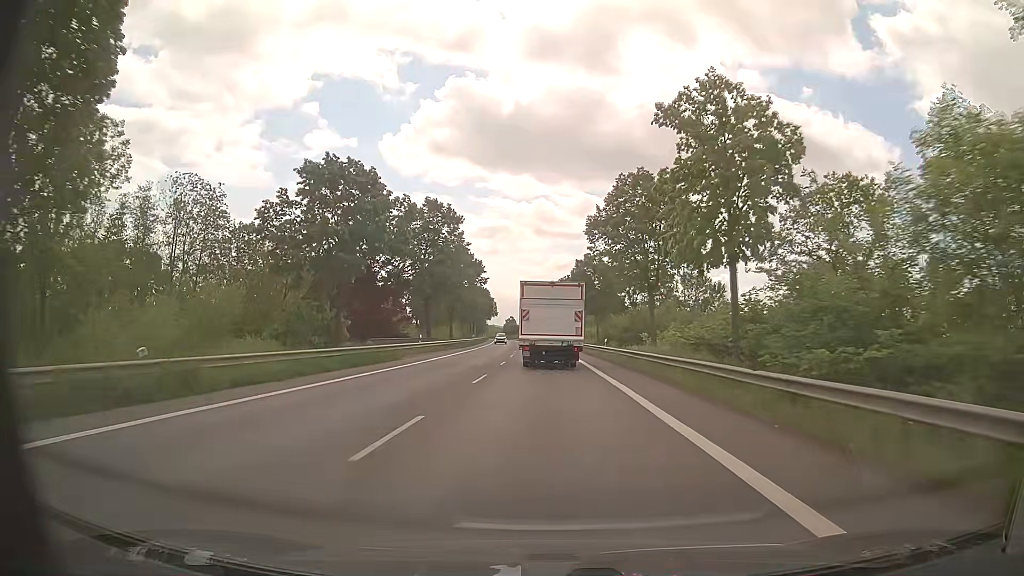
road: primary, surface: asphalt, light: Day
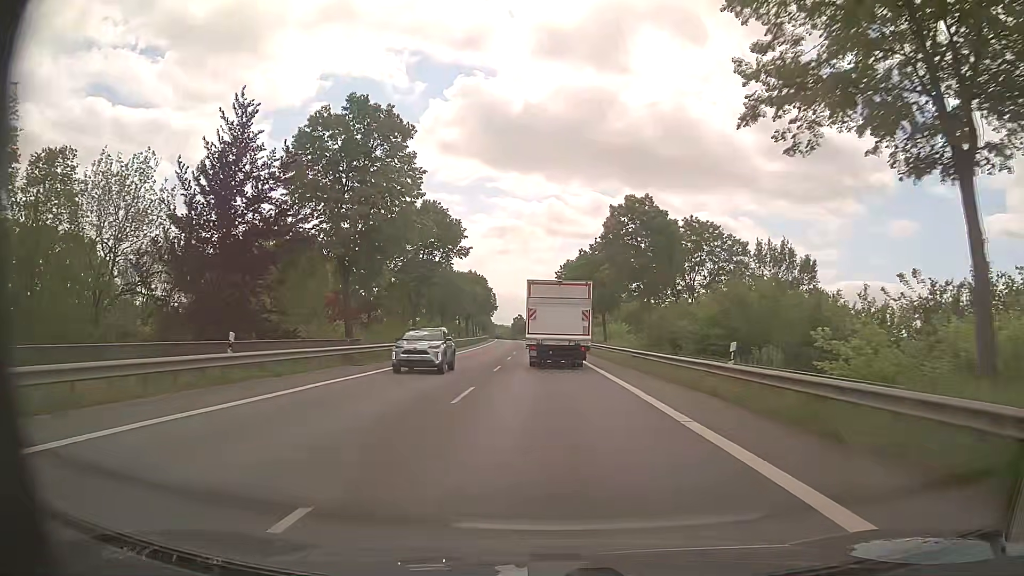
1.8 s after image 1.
(-0.2, +30.1) m; -1°
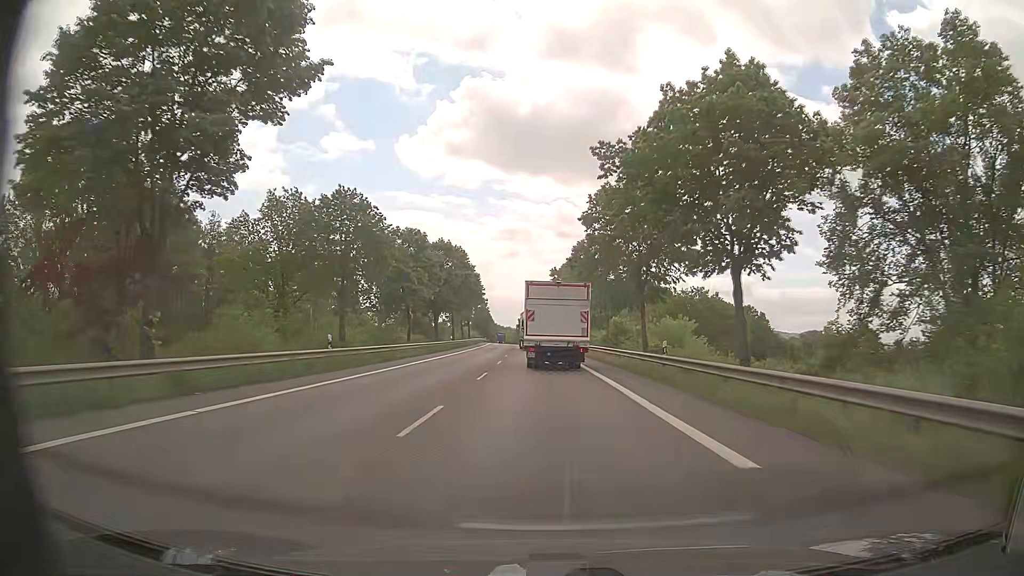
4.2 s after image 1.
(-0.3, +40.4) m; -1°
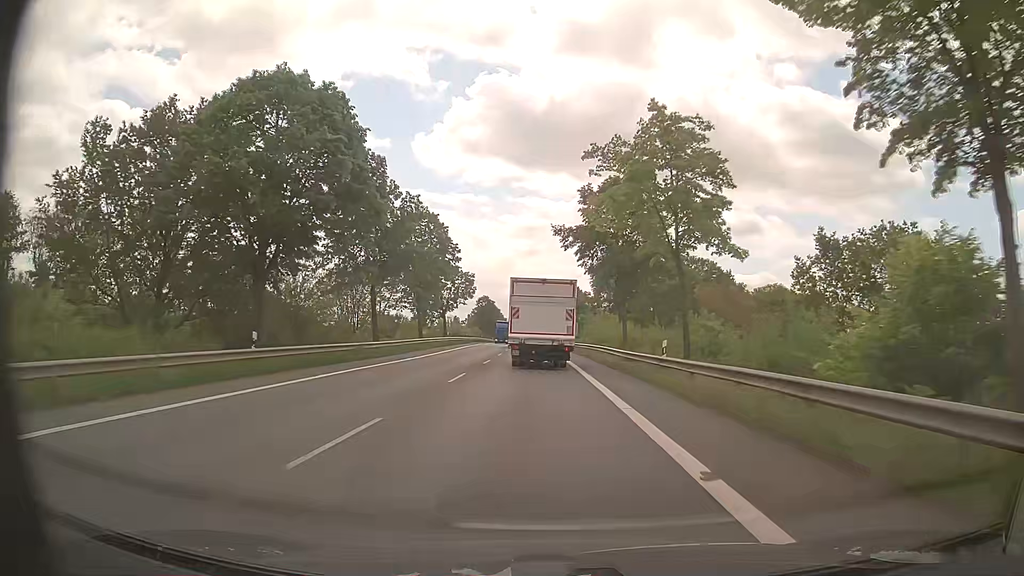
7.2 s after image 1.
(-0.3, +50.7) m; -2°
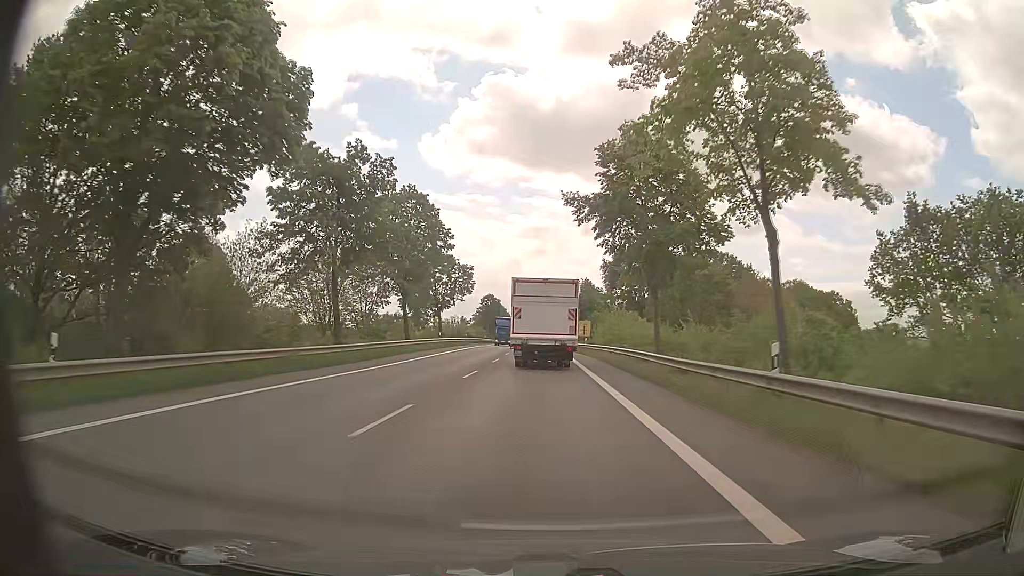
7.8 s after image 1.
(0.0, +10.1) m; 0°
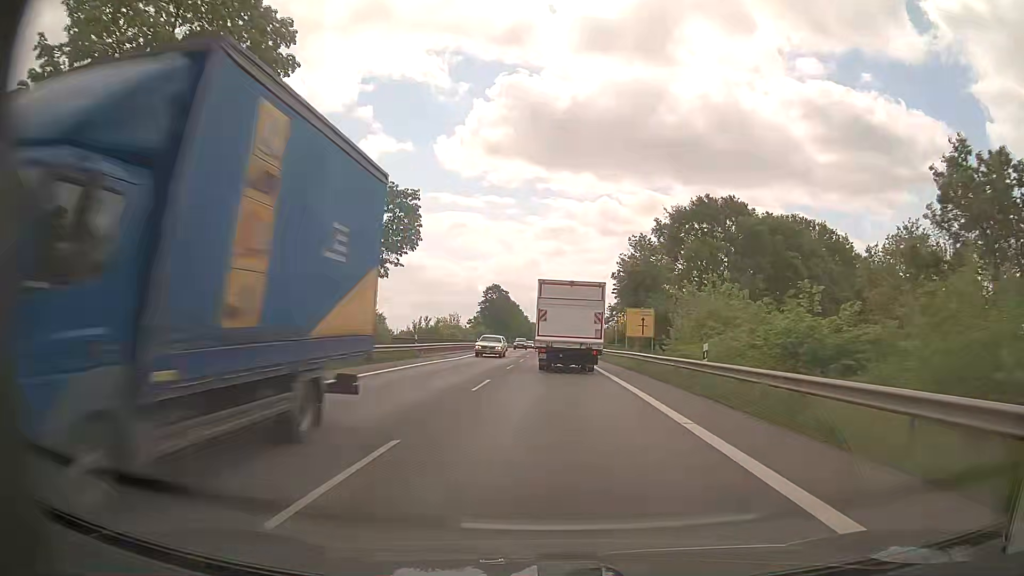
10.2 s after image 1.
(-0.7, +40.1) m; -2°
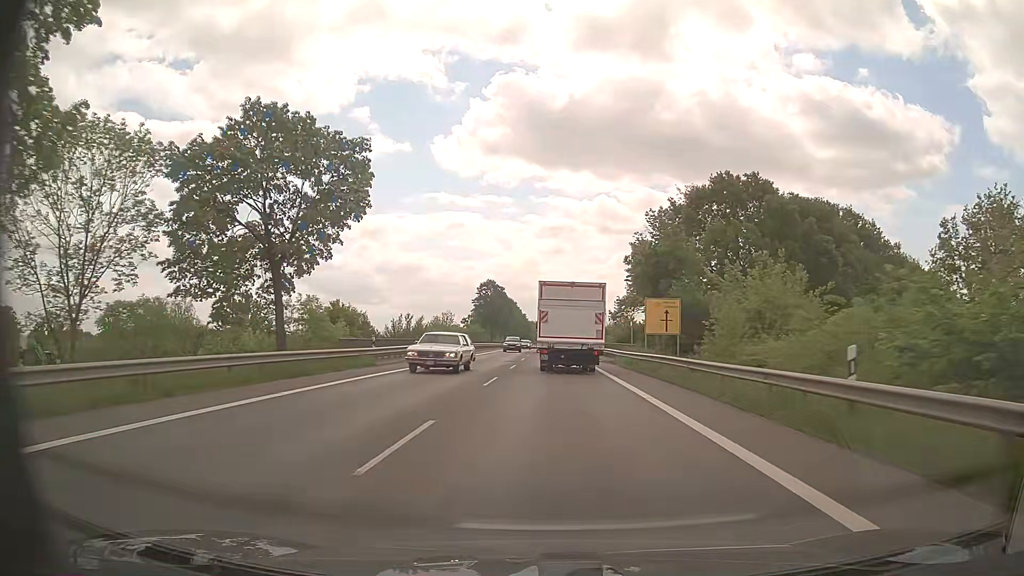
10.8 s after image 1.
(0.0, +10.0) m; 0°
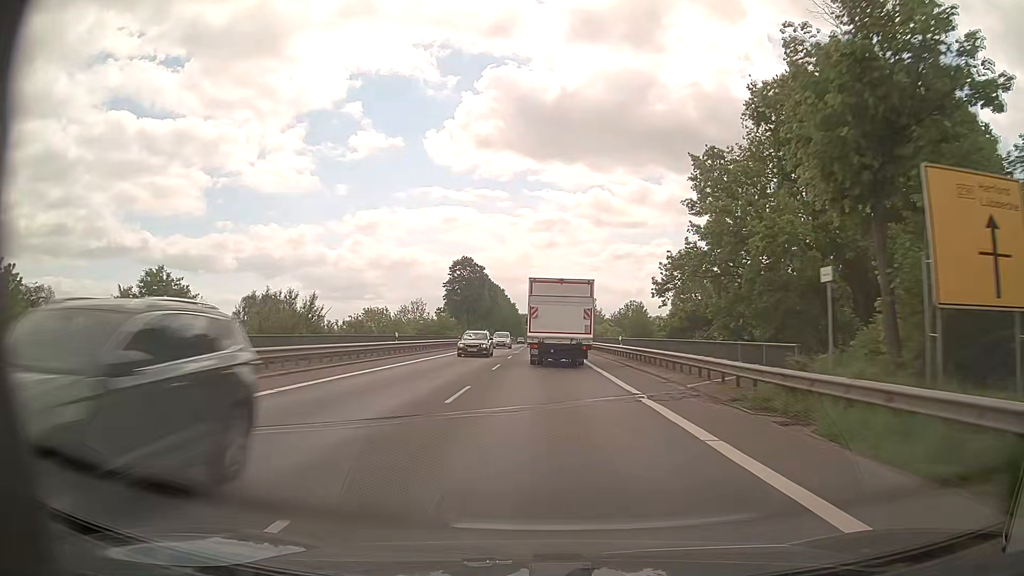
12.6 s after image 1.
(+0.2, +29.9) m; 0°
(0, +10) (0, +20) (0, +30) (0, +40) (0, +50) (0, +60) (0, +70) (0, +80) (0, +90) (-1, +100) m
